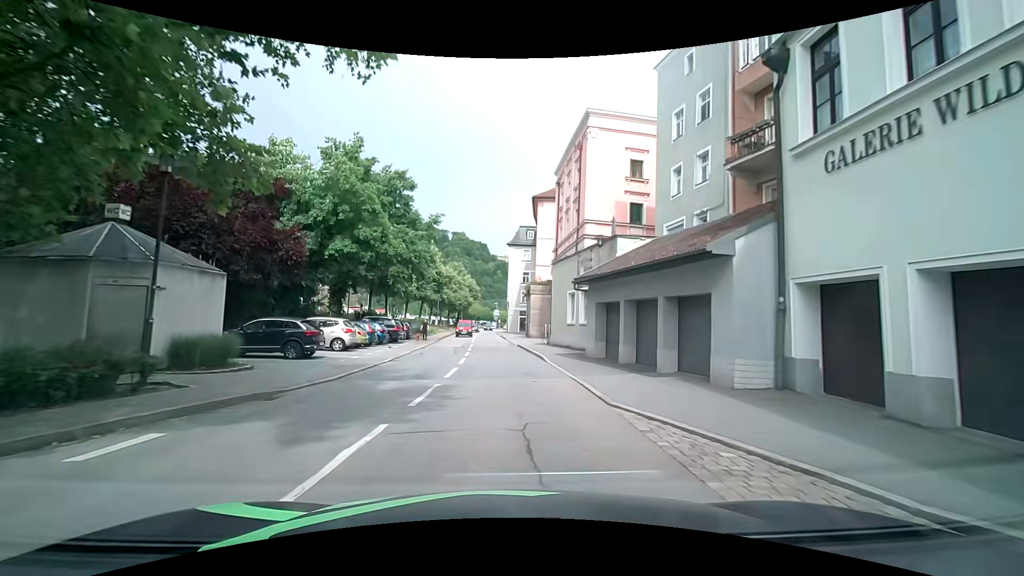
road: residential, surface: asphalt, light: Day
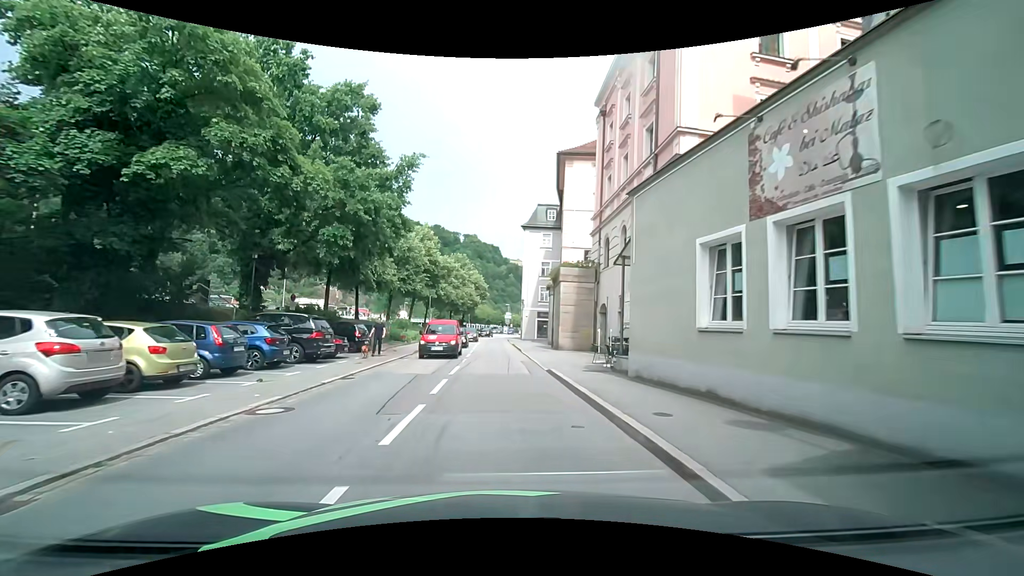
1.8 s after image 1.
(-0.1, +16.3) m; -2°
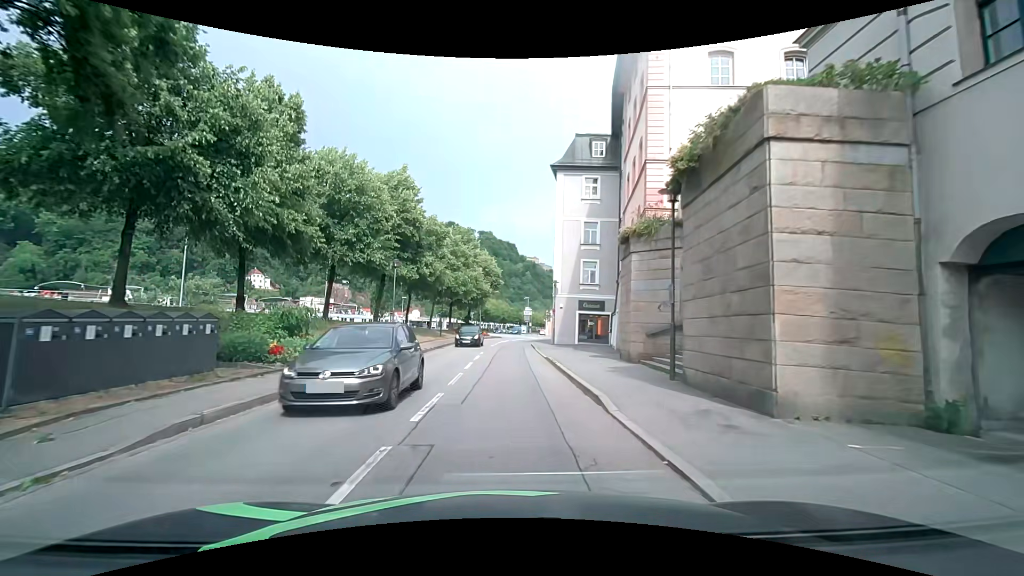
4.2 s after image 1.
(-0.2, +21.6) m; -2°
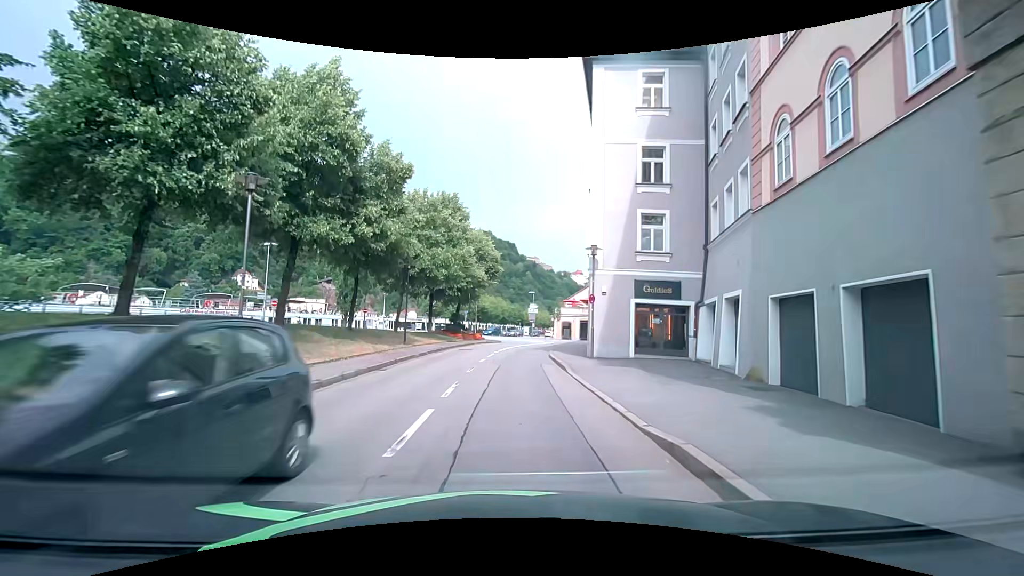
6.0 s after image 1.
(+0.1, +15.6) m; +1°
